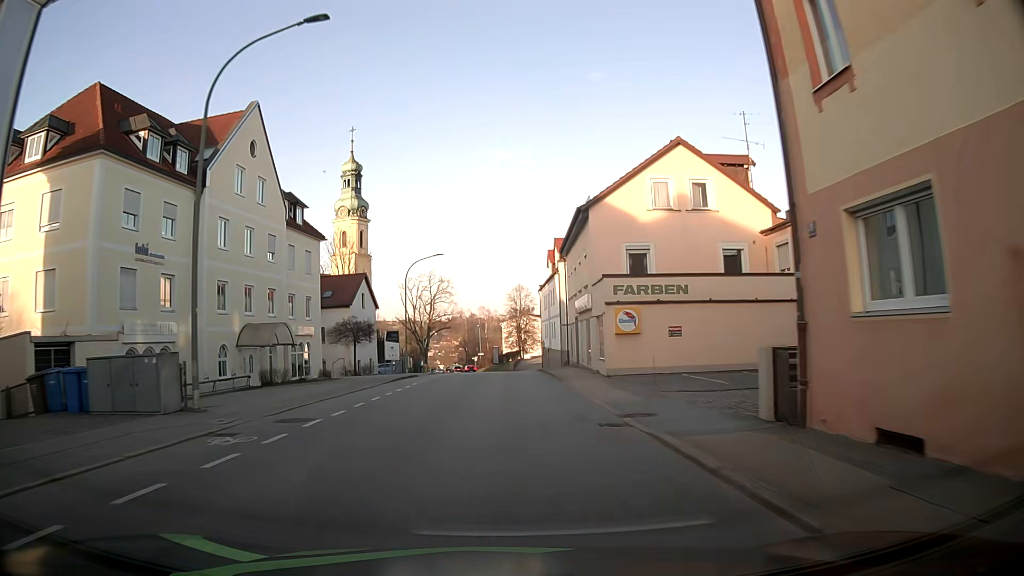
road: tertiary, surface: asphalt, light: Day
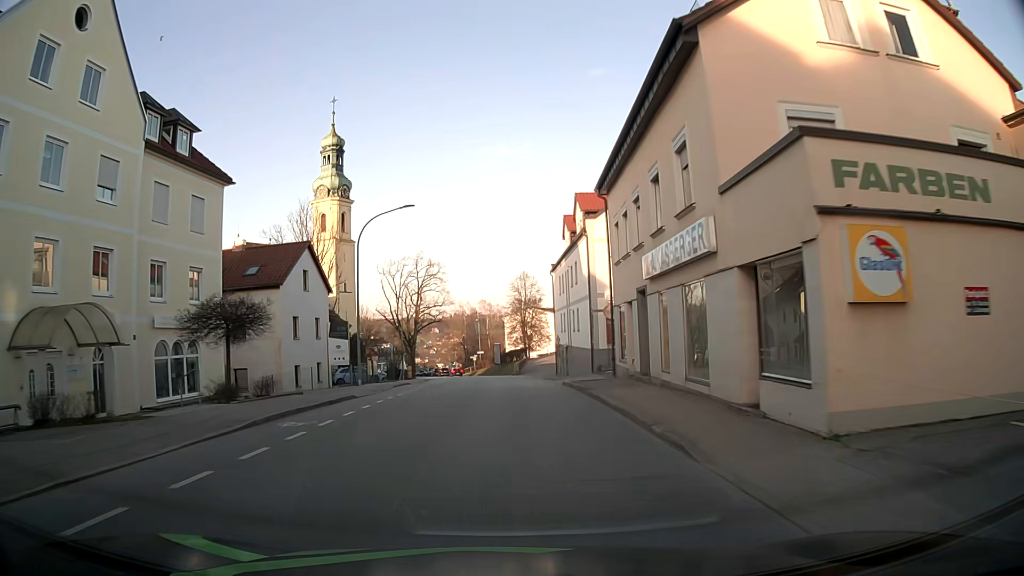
(0.0, +17.1) m; 0°
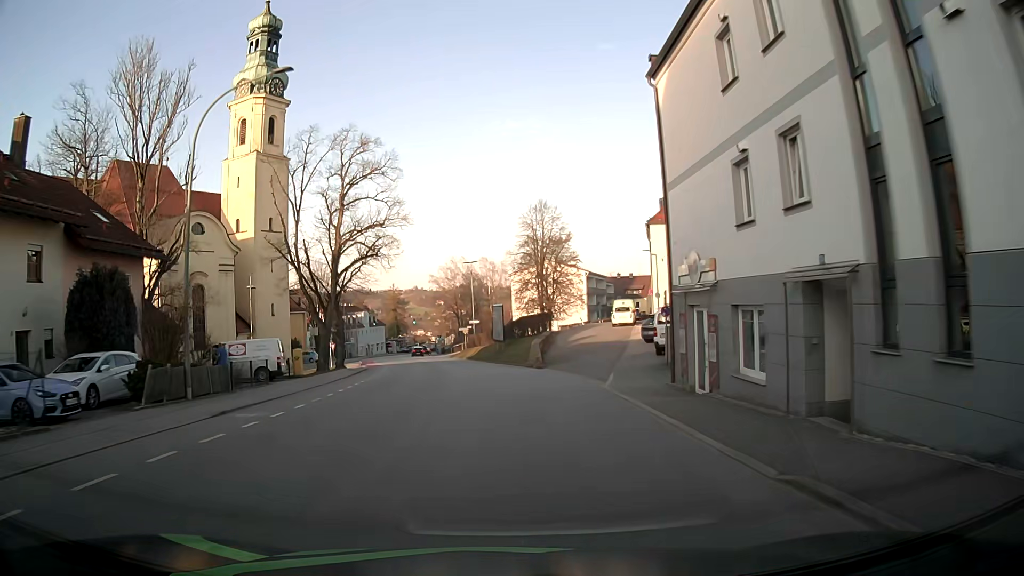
(0.0, +40.6) m; -1°
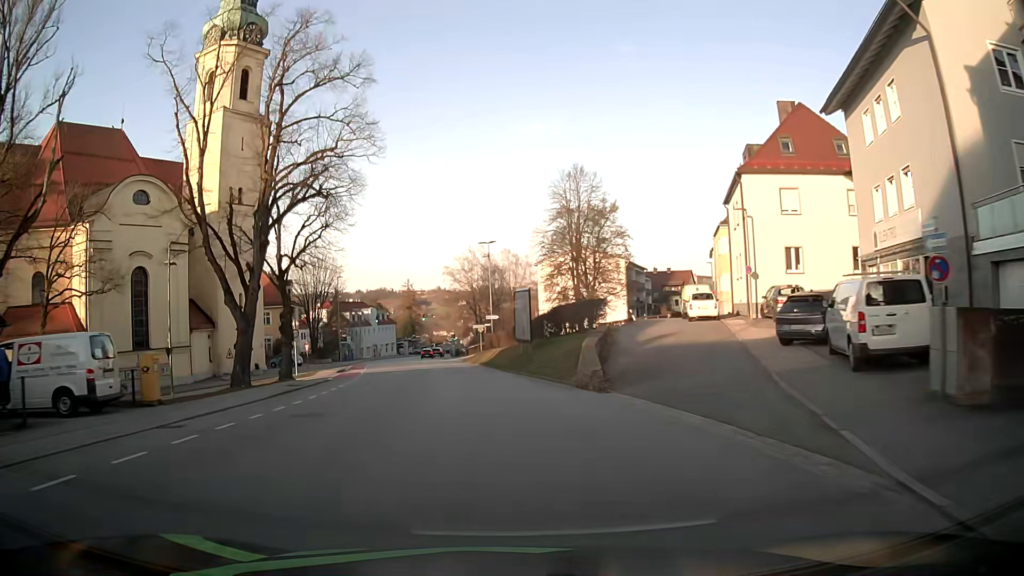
(-0.1, +15.9) m; -1°
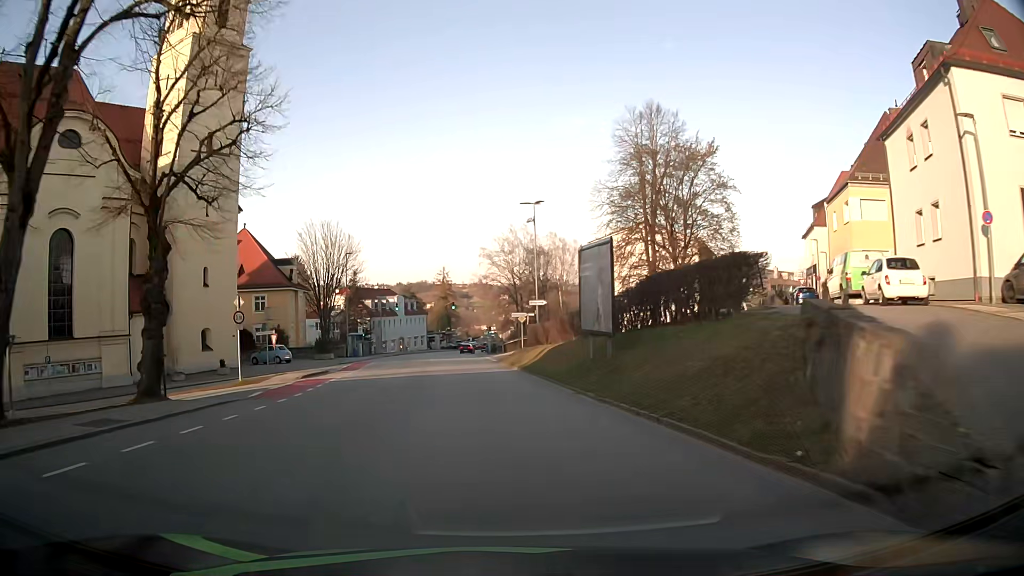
(-0.5, +15.8) m; -4°
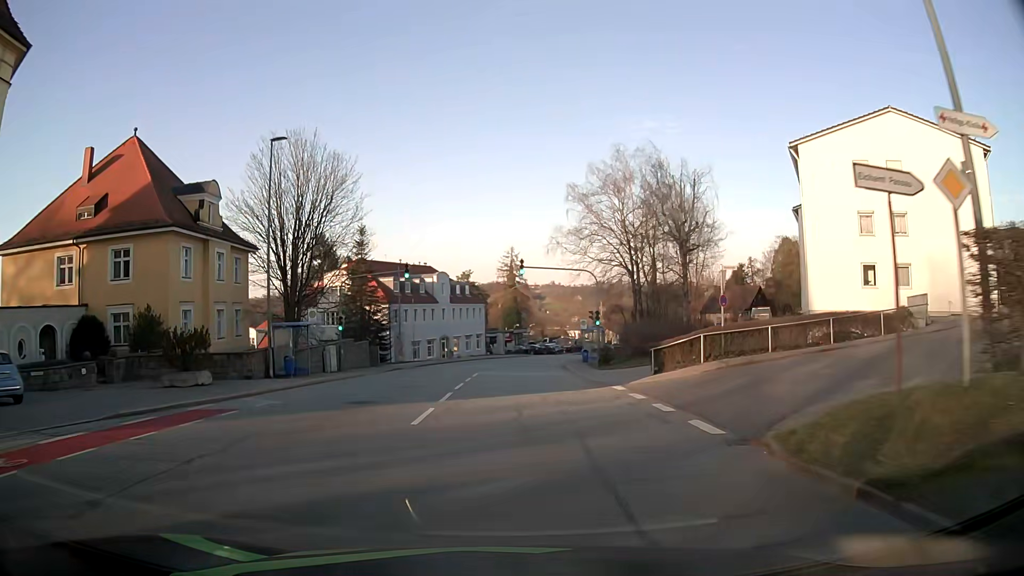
(-2.8, +39.2) m; -6°
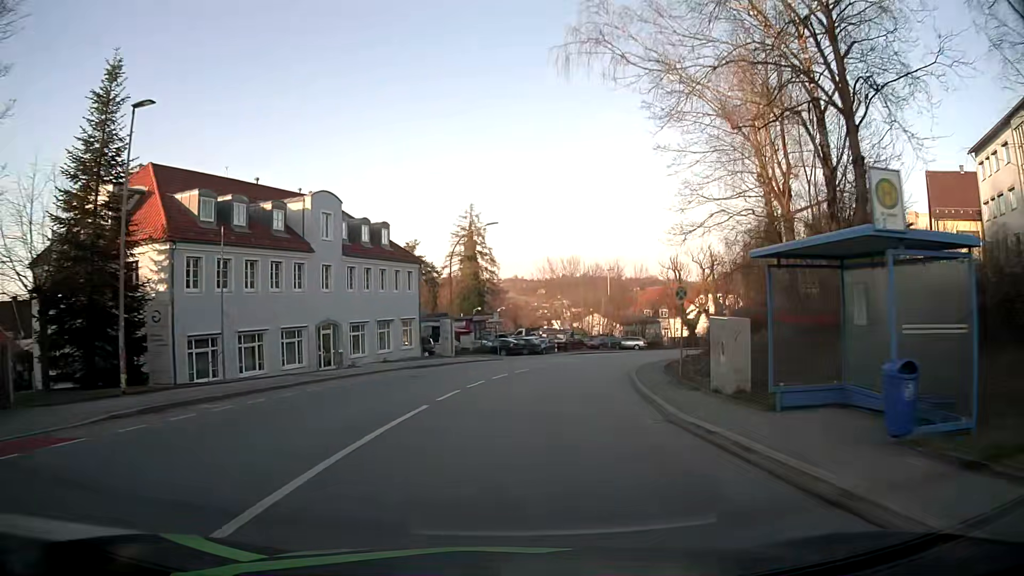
(+0.5, +38.9) m; +3°
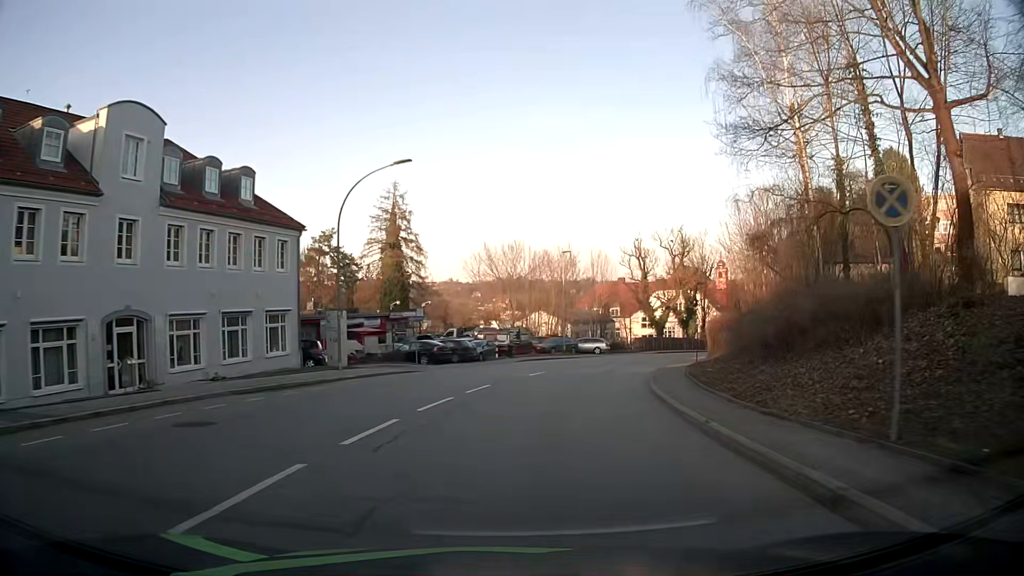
(+0.6, +15.6) m; +5°
(0, +10) (+2, +20) (+4, +30) (+7, +39) (+11, +48) (+16, +57) (+22, +65) (+28, +73) (+35, +81) (+41, +88) m
